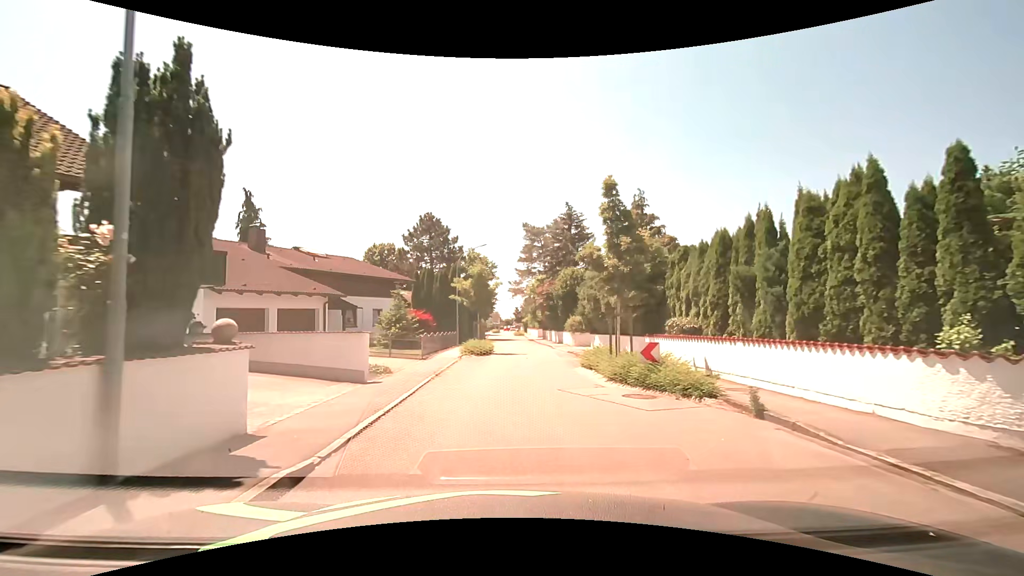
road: residential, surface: asphalt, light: Day
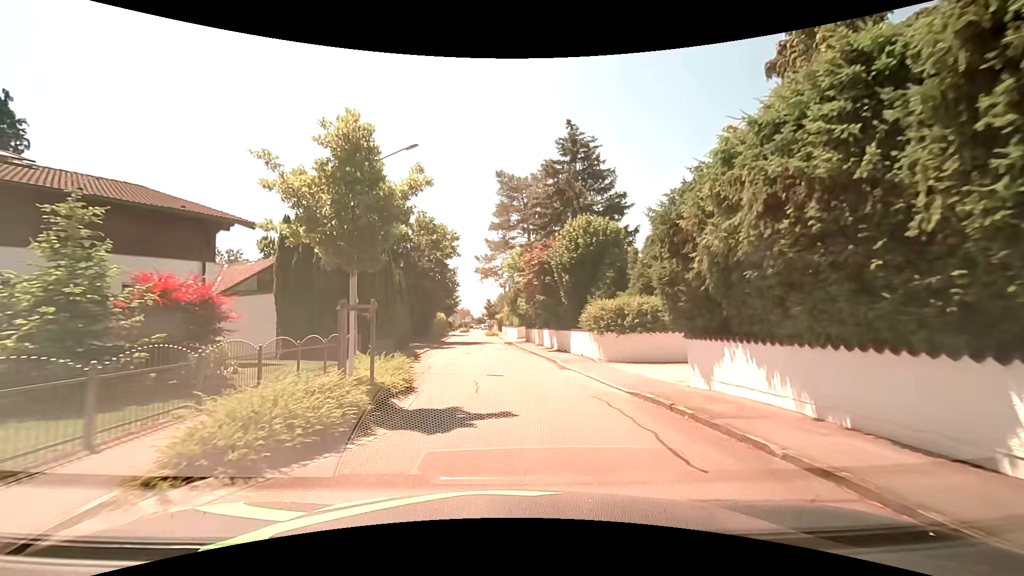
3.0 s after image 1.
(+0.5, +20.6) m; +2°
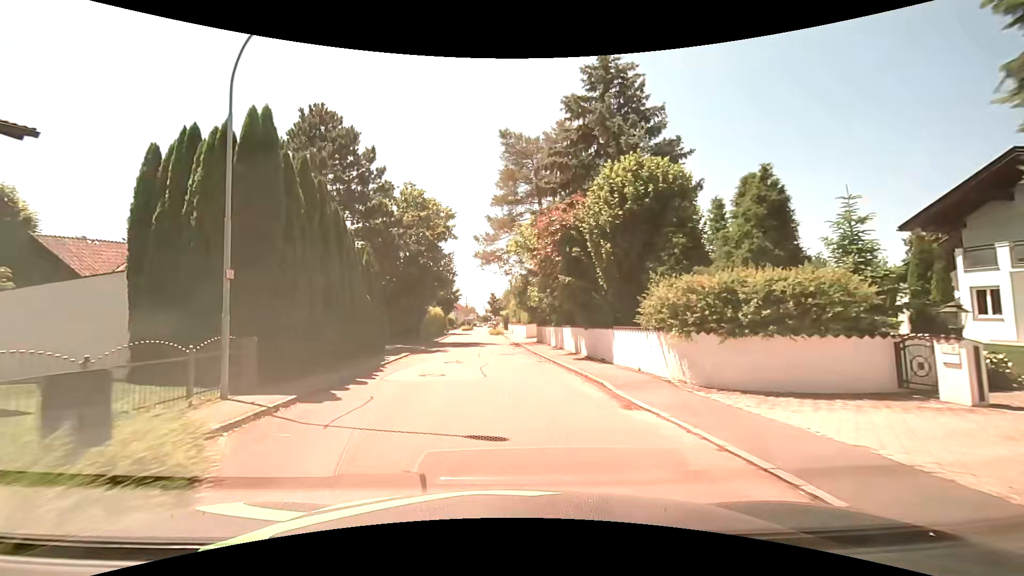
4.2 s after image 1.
(0.0, +8.6) m; 0°
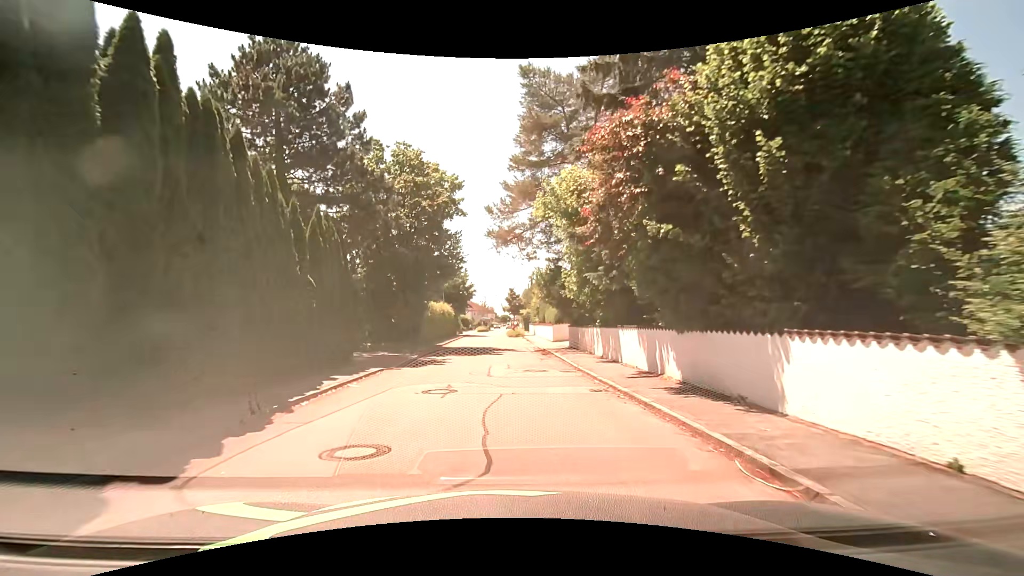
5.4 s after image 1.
(-0.3, +8.8) m; -3°
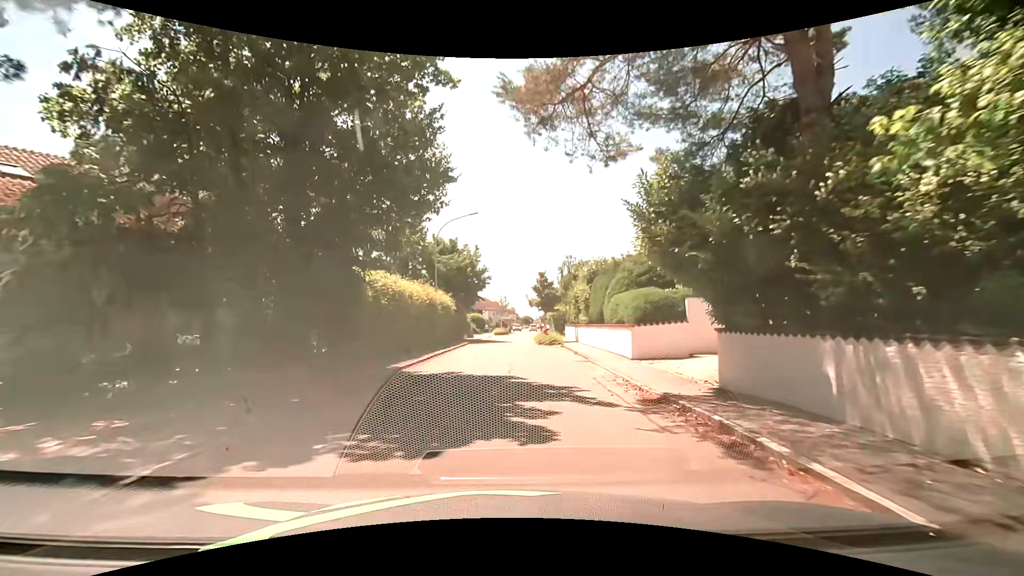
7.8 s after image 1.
(-0.6, +17.4) m; -2°
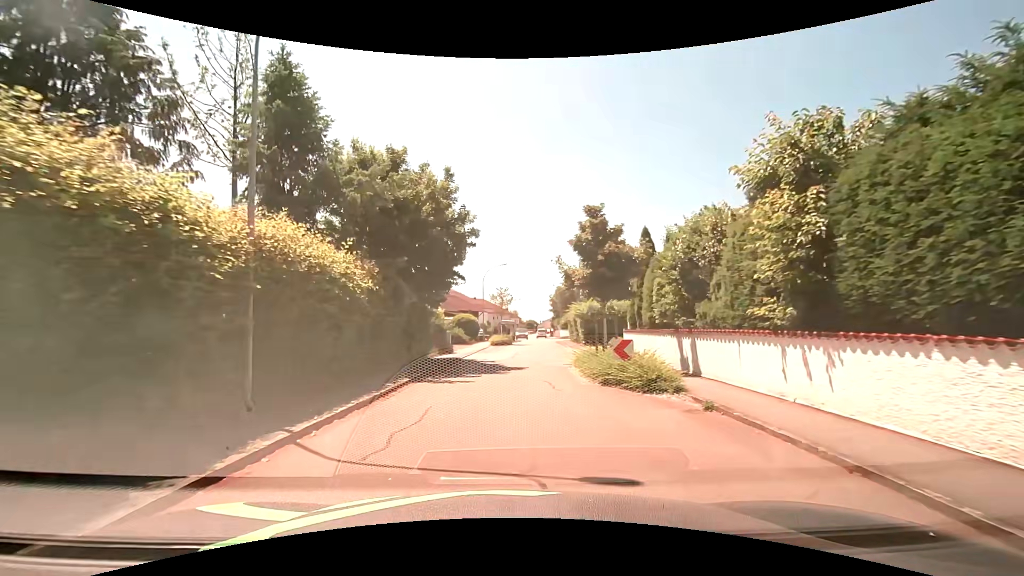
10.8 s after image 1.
(-0.1, +21.2) m; 0°
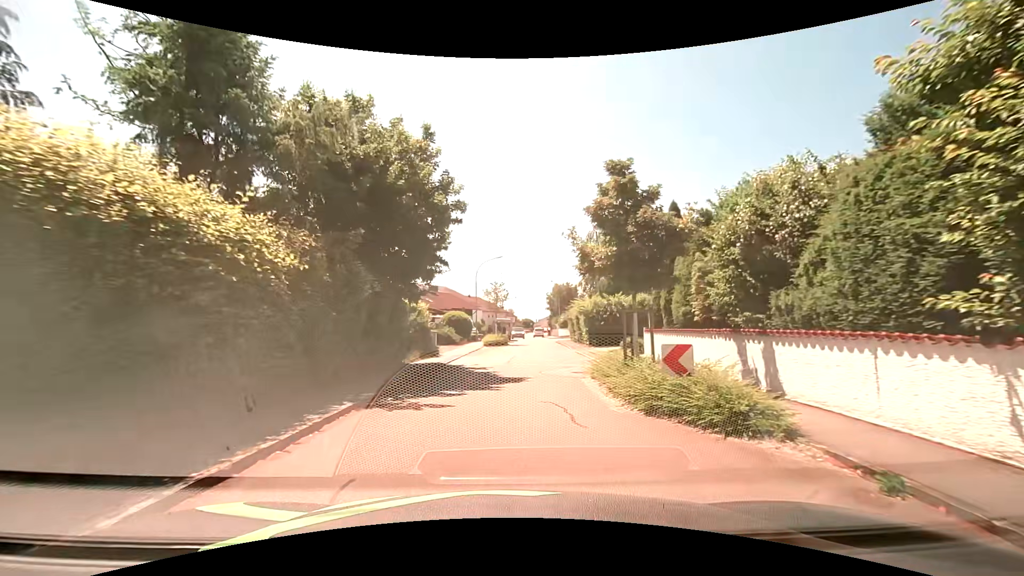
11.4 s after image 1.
(0.0, +4.2) m; +1°
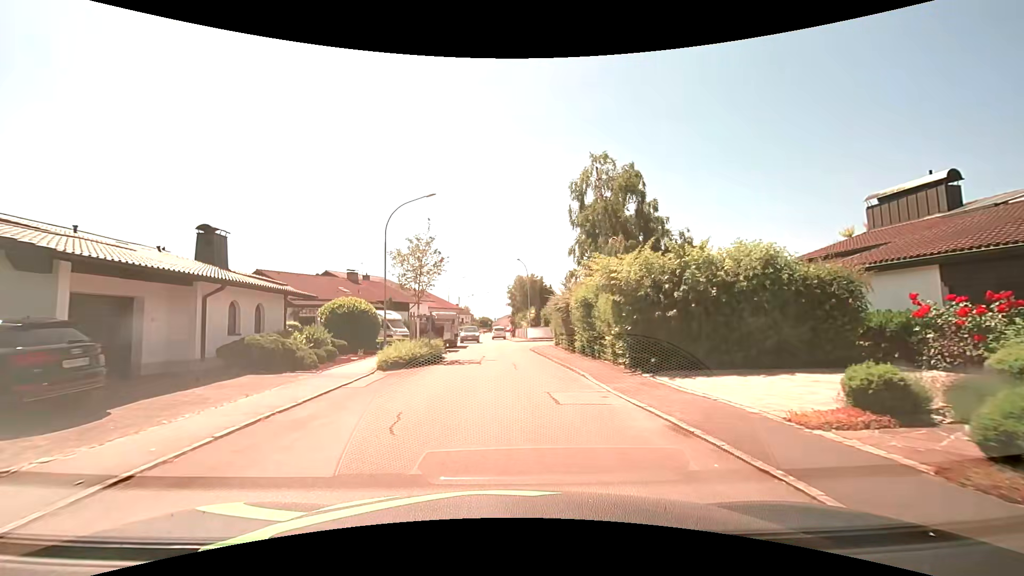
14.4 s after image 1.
(+0.7, +20.7) m; +4°
(0, +10) (0, +20) (0, +30) (-1, +40) (-1, +50) (-3, +60) (-4, +70) (-4, +80) (-4, +90) (-3, +100) m
